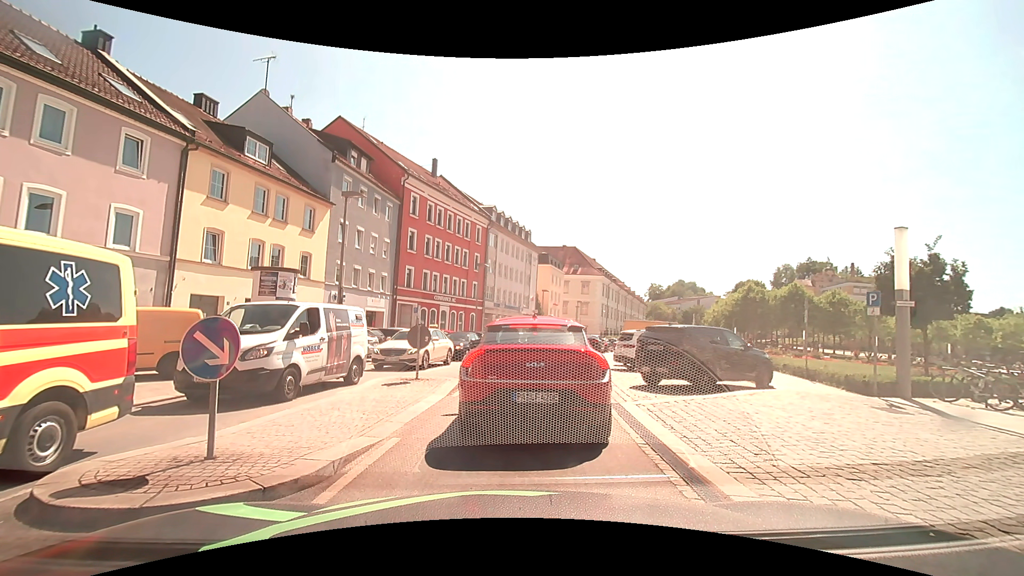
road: tertiary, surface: asphalt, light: Day
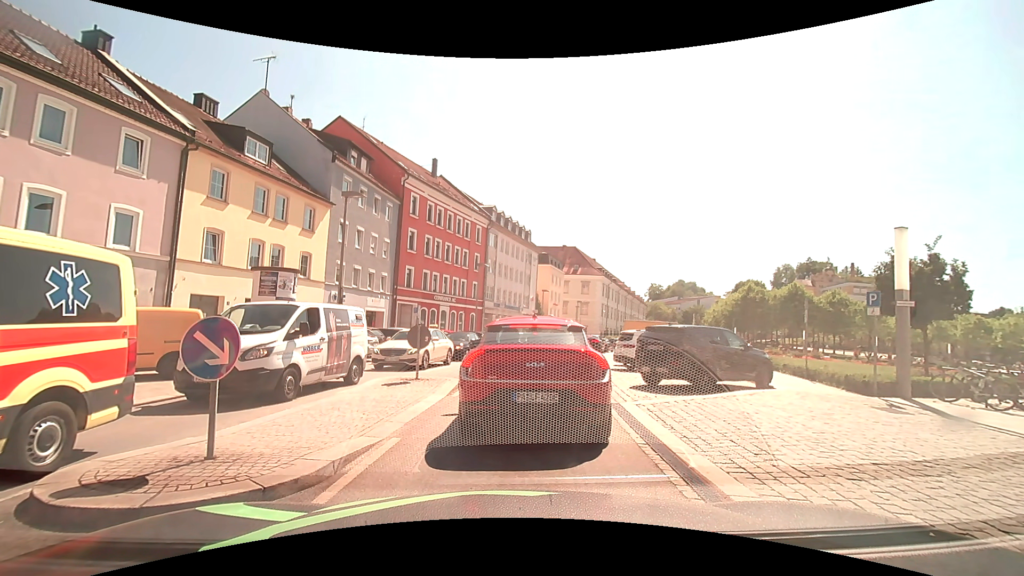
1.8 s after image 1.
(0.0, 0.0) m; 0°
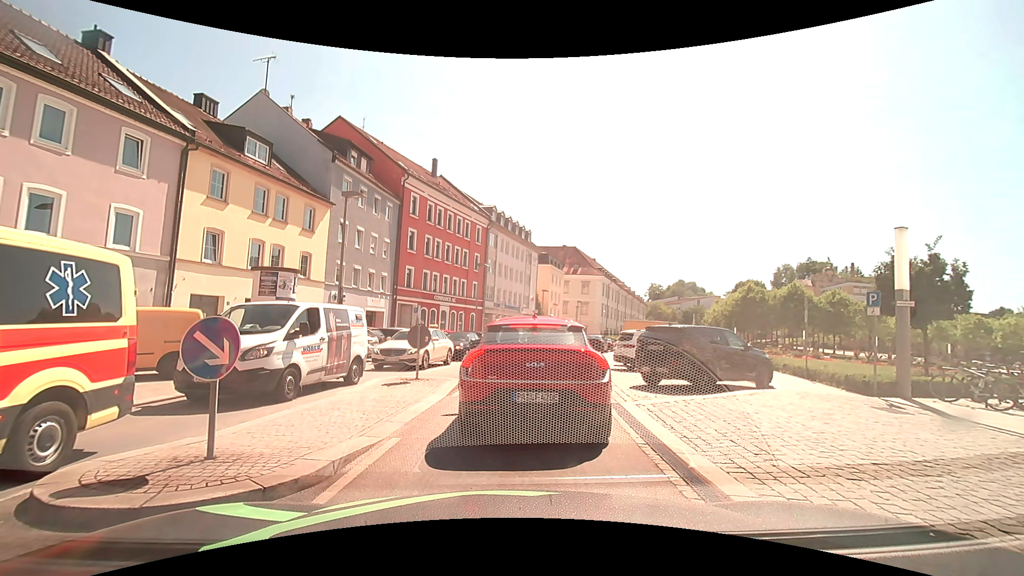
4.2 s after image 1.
(0.0, 0.0) m; 0°
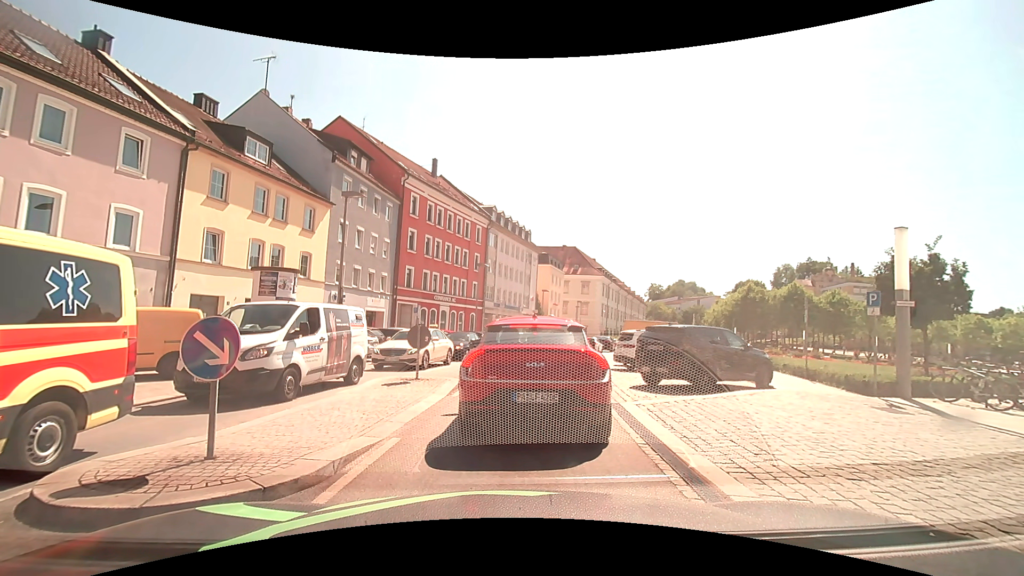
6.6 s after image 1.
(0.0, 0.0) m; 0°
